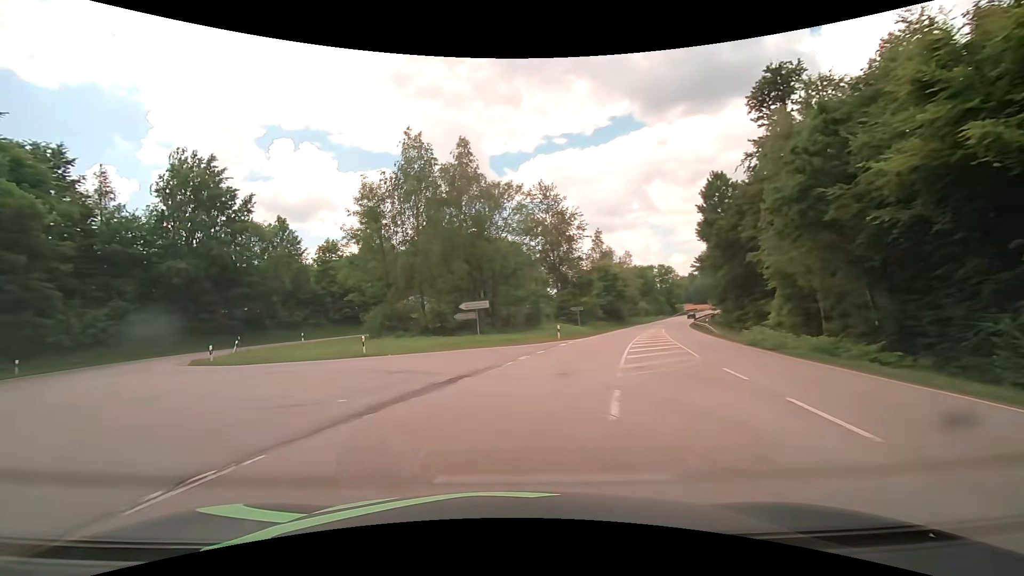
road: secondary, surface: asphalt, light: Day
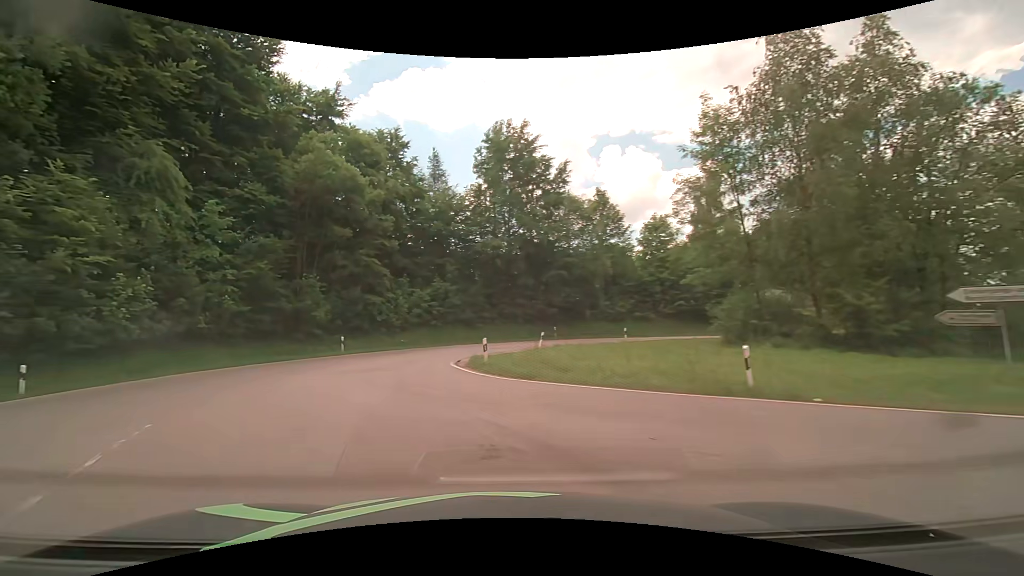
(-4.2, +13.7) m; -37°
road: tertiary
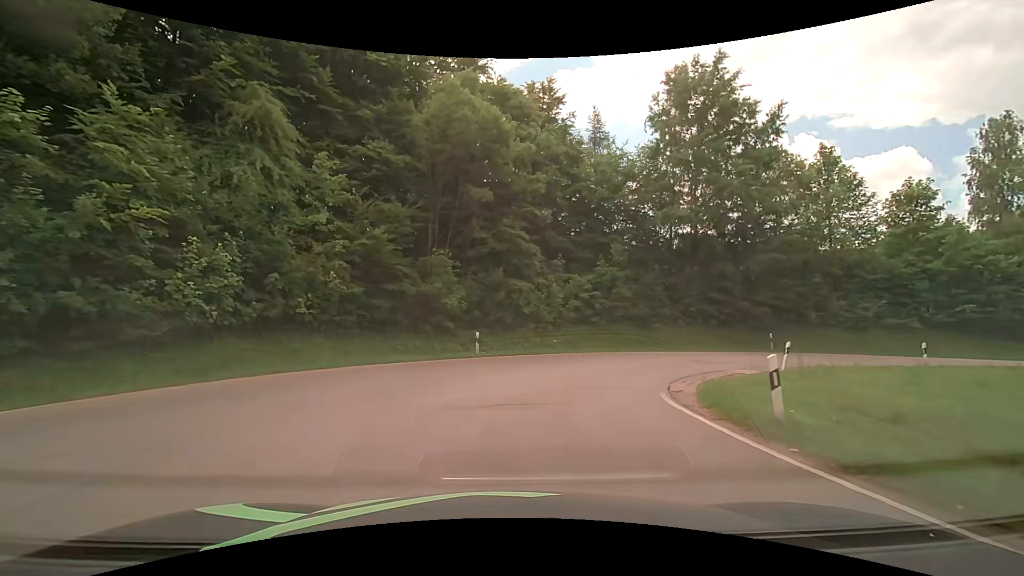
(-1.9, +9.9) m; -16°
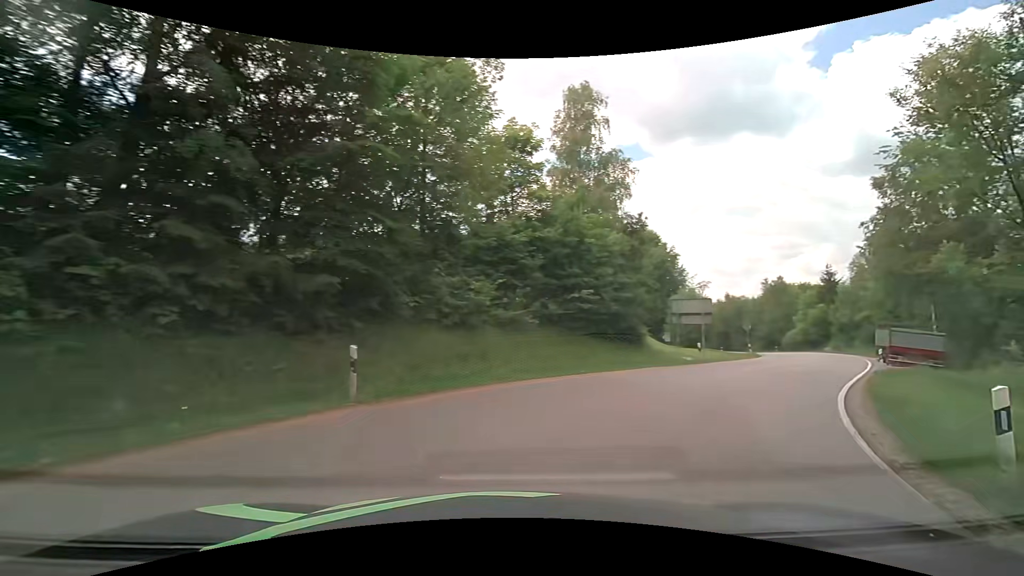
(+7.7, +21.0) m; +53°
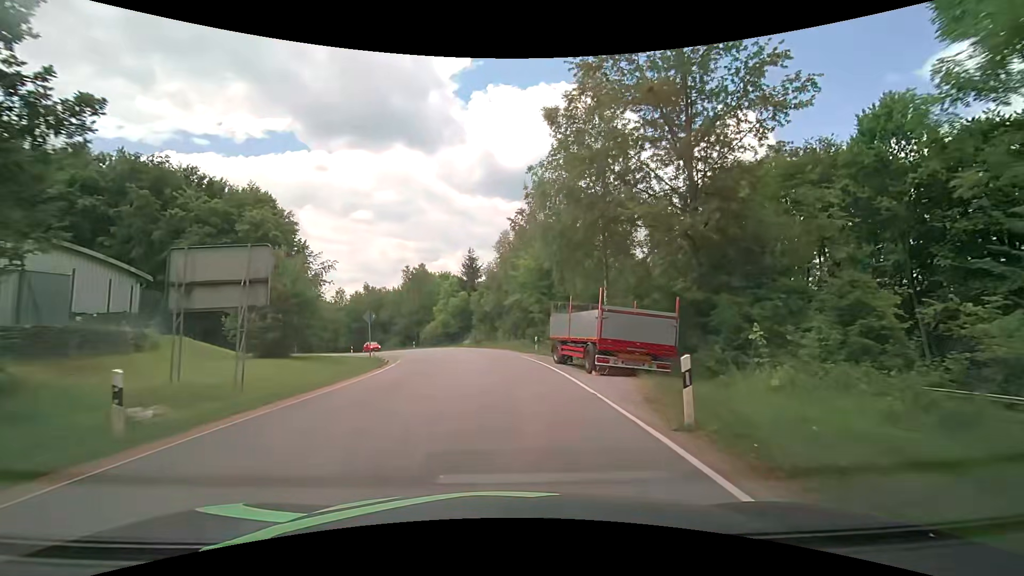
(+9.3, +18.9) m; +39°
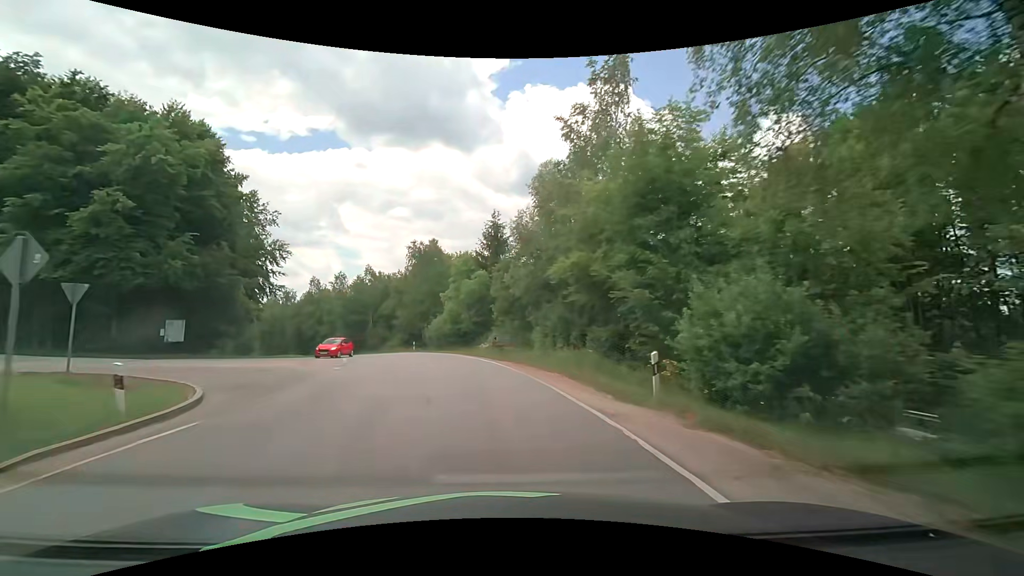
(-0.5, +21.5) m; -4°
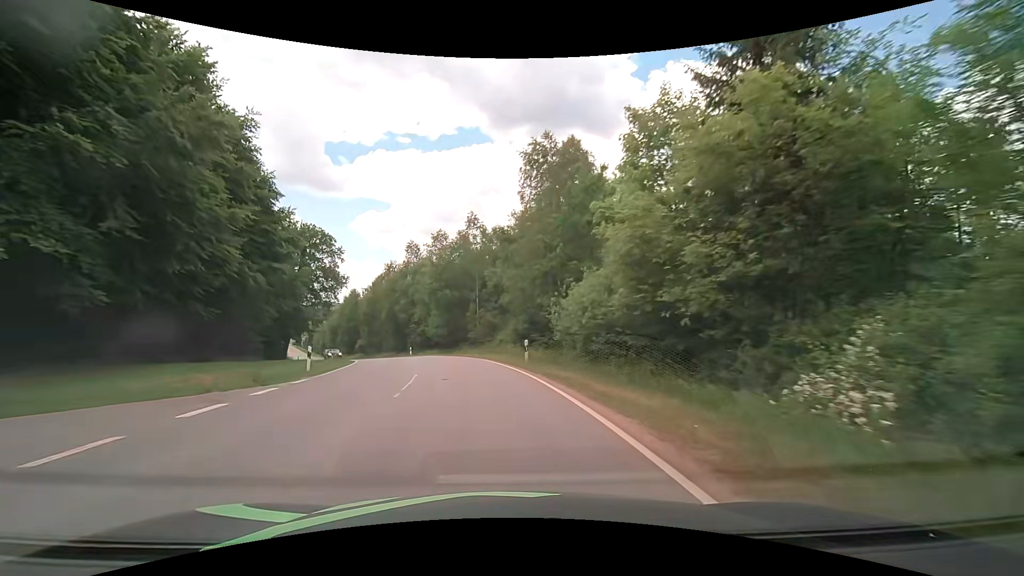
(-4.1, +31.6) m; -16°
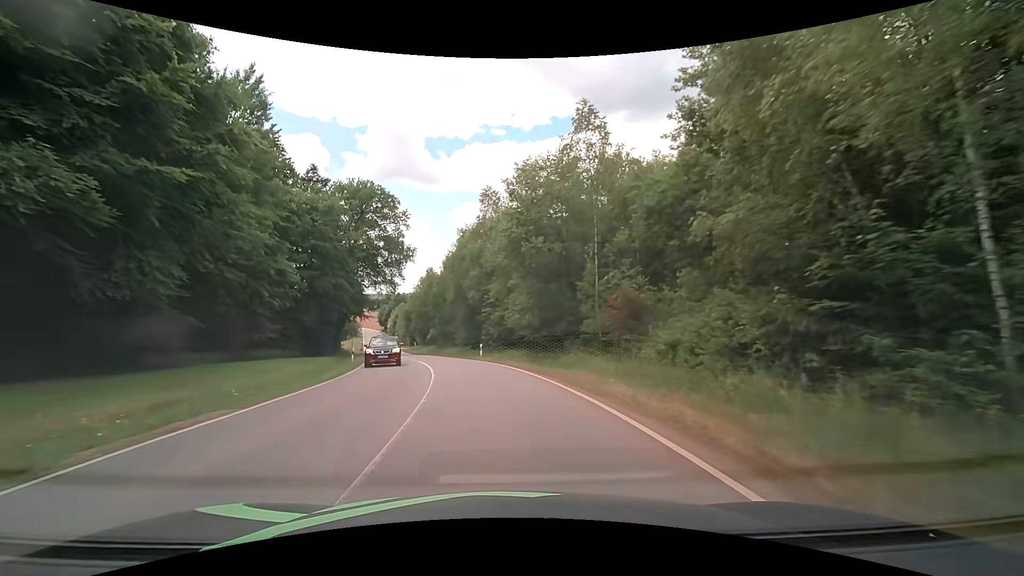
(-2.3, +23.0) m; -11°
(0, +10) (-1, +20) (-3, +30) (-6, +39) (-8, +49) (-11, +59) (-14, +68) (-16, +78) (-19, +88) (-22, +97) m
